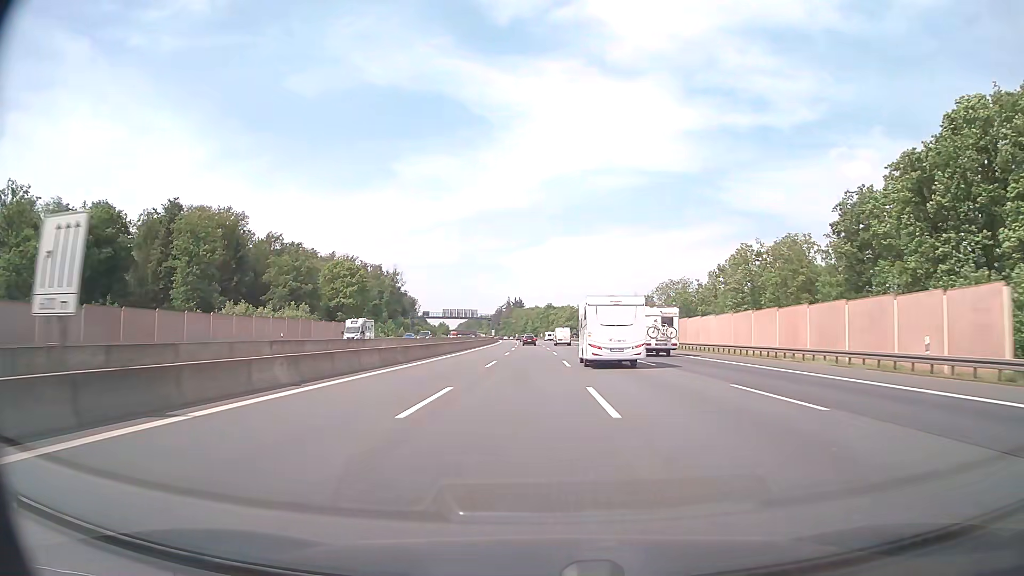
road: motorway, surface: asphalt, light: Day
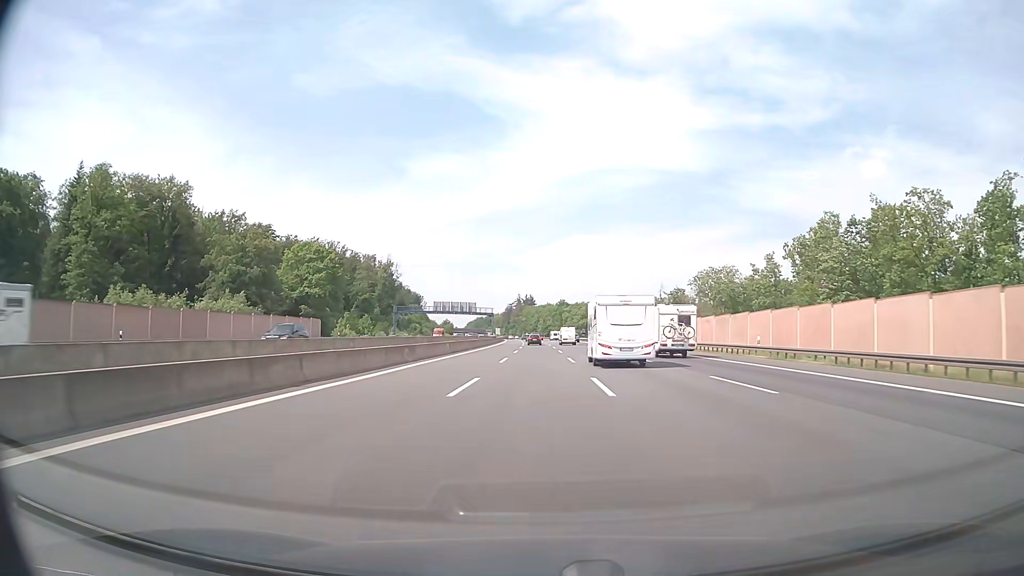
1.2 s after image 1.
(-0.3, +32.3) m; -1°
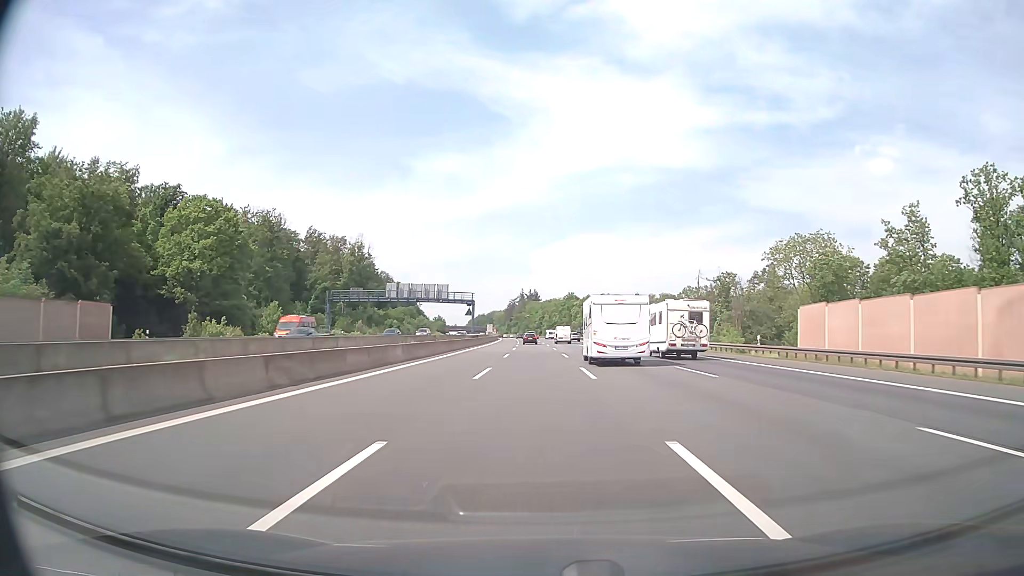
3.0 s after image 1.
(-0.1, +48.4) m; 0°
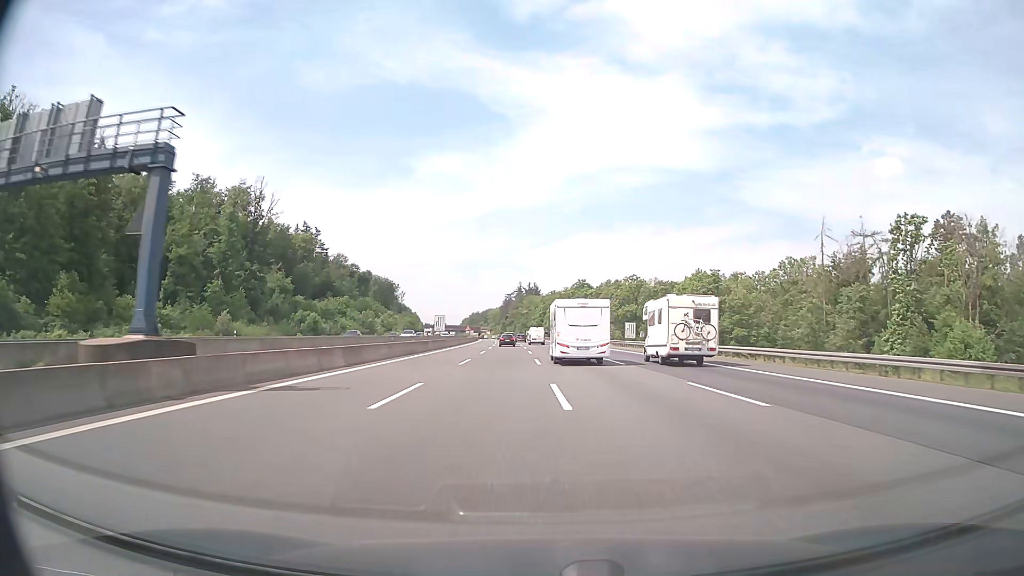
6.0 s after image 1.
(-0.3, +79.6) m; 0°
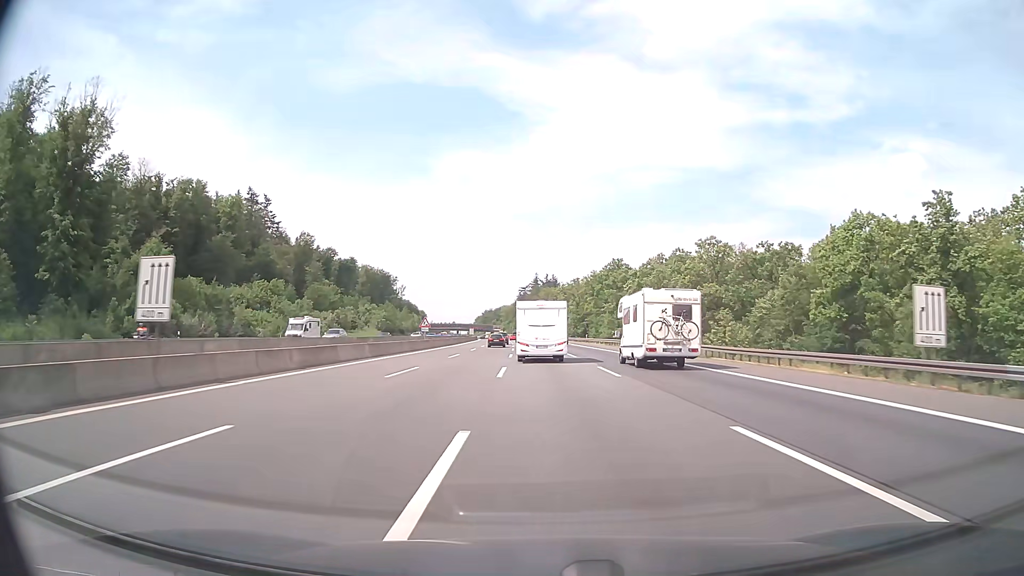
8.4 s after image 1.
(-0.6, +62.6) m; -2°
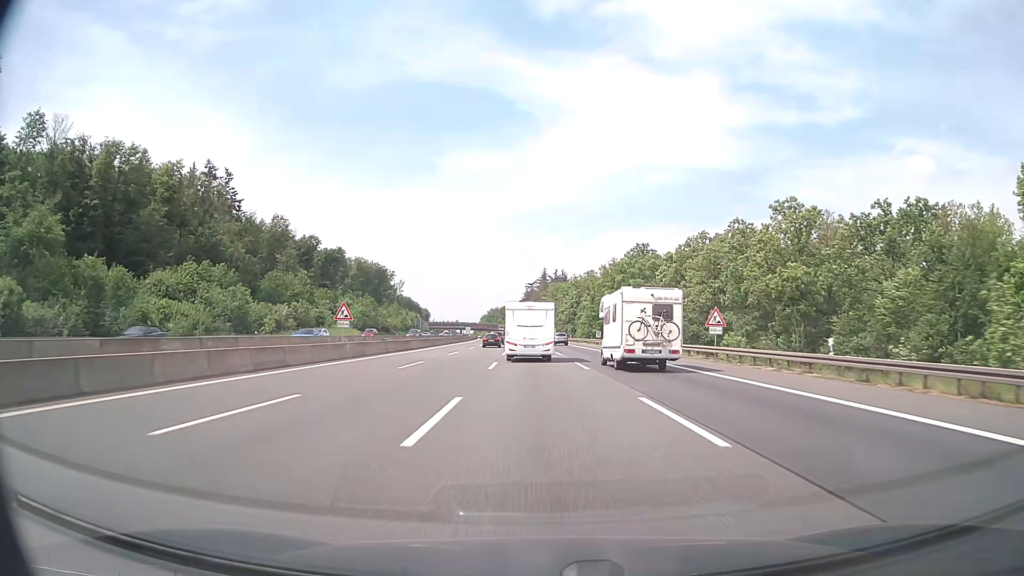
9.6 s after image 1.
(-0.2, +31.0) m; -1°
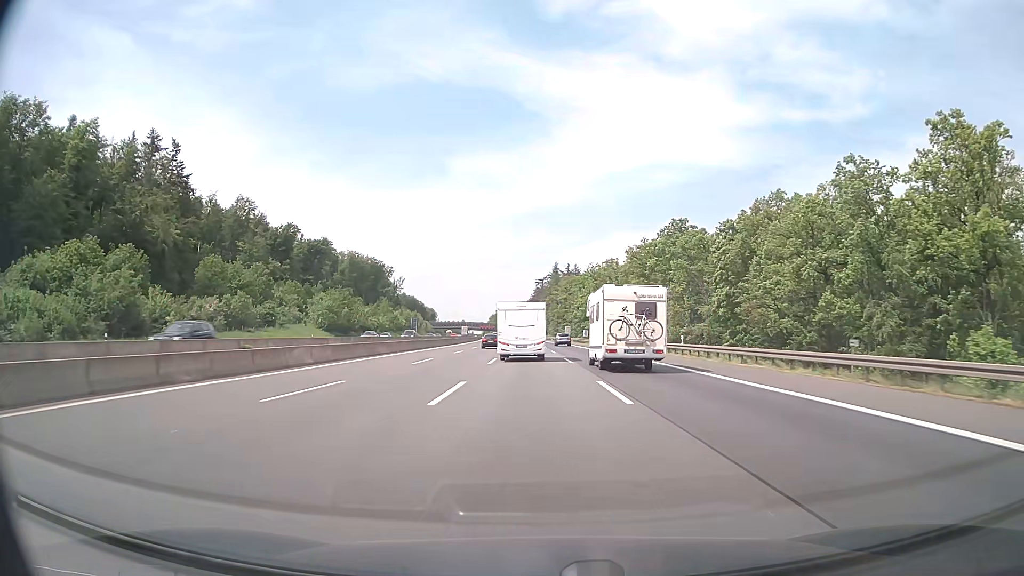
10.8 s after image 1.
(-0.2, +30.9) m; -1°
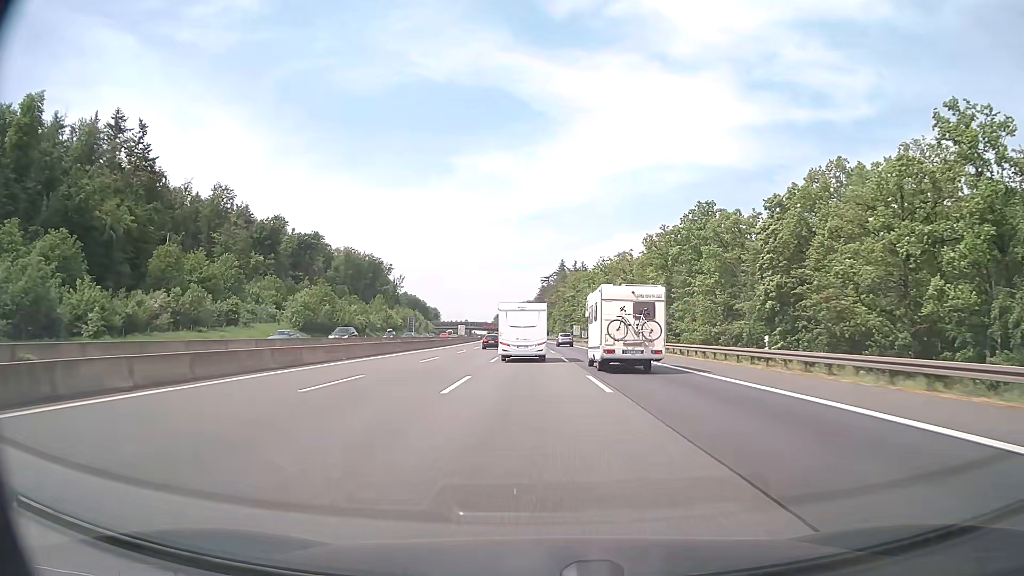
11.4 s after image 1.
(-0.1, +15.5) m; -1°
(0, +10) (0, +20) (0, +30) (0, +40) (-1, +50) (-1, +60) (-1, +70) (-1, +80) (-2, +90) (-2, +100) m
